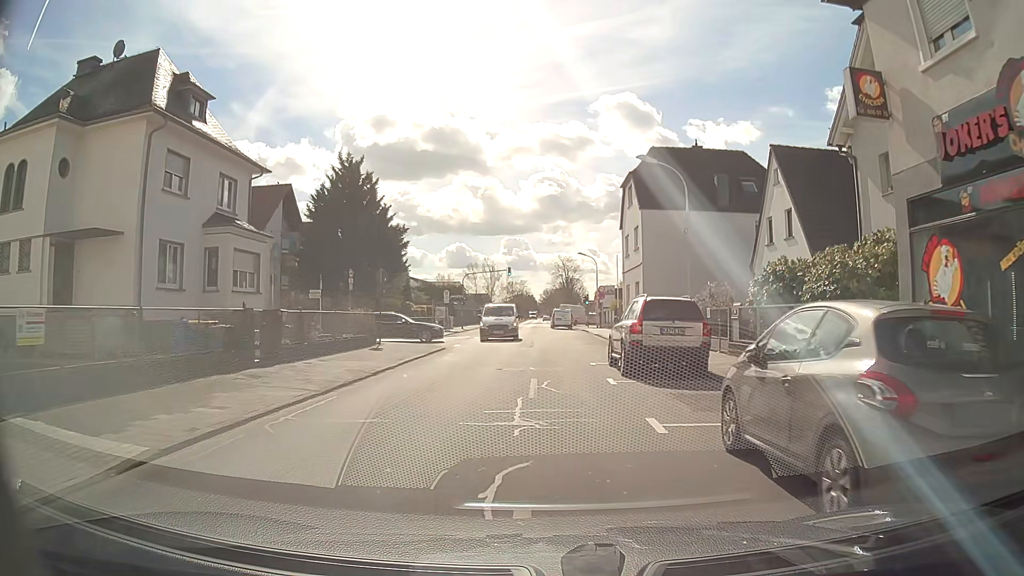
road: tertiary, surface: asphalt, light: Day
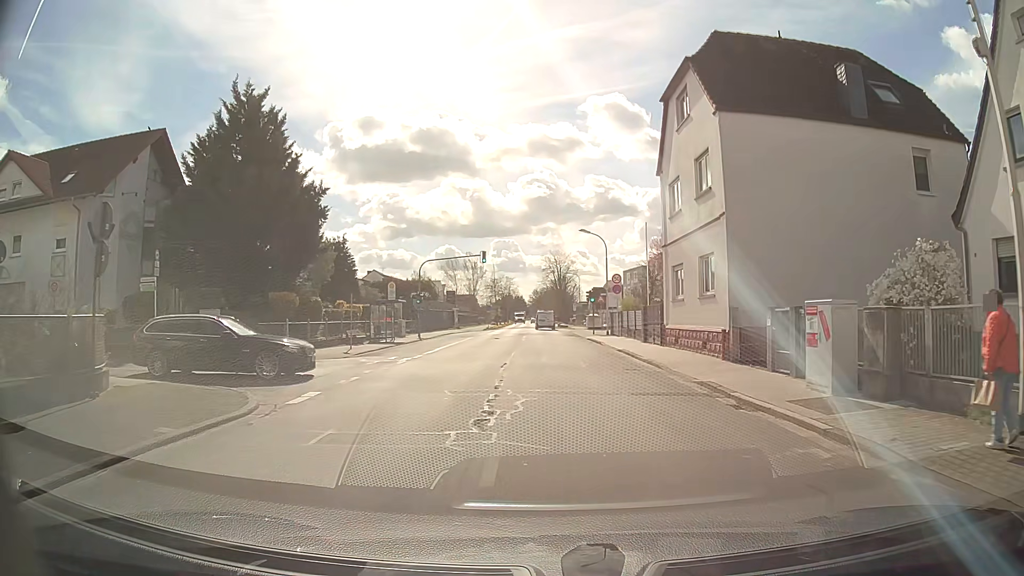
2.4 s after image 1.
(+0.5, +19.1) m; +2°
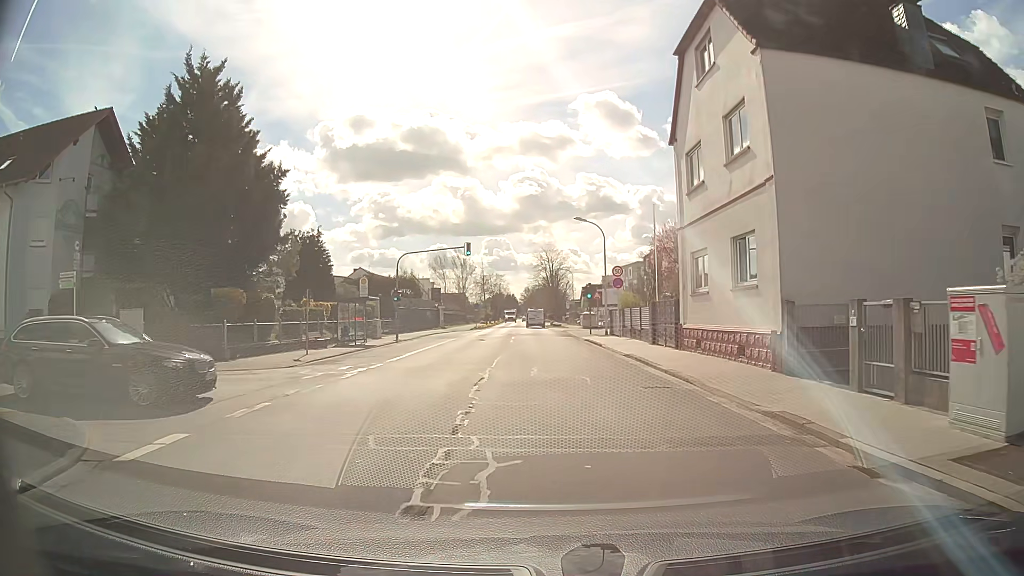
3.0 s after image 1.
(0.0, +4.9) m; +1°
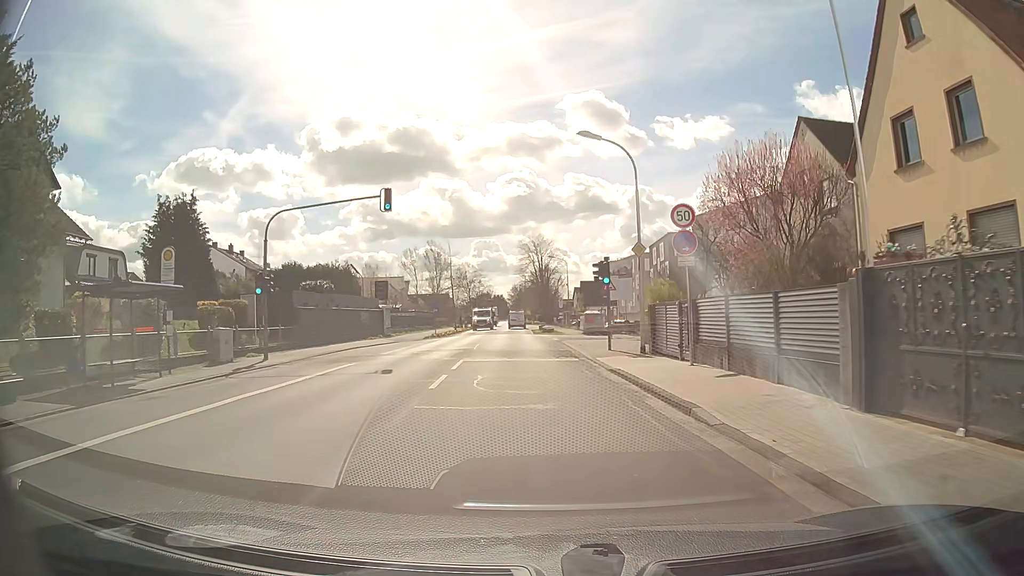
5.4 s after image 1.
(+0.2, +20.1) m; 0°
(0, +10) (-1, +20) (-1, +30) (-2, +40) (-2, +50) (-2, +60) (-3, +70) (-3, +80) (-4, +90) (-4, +100) m
